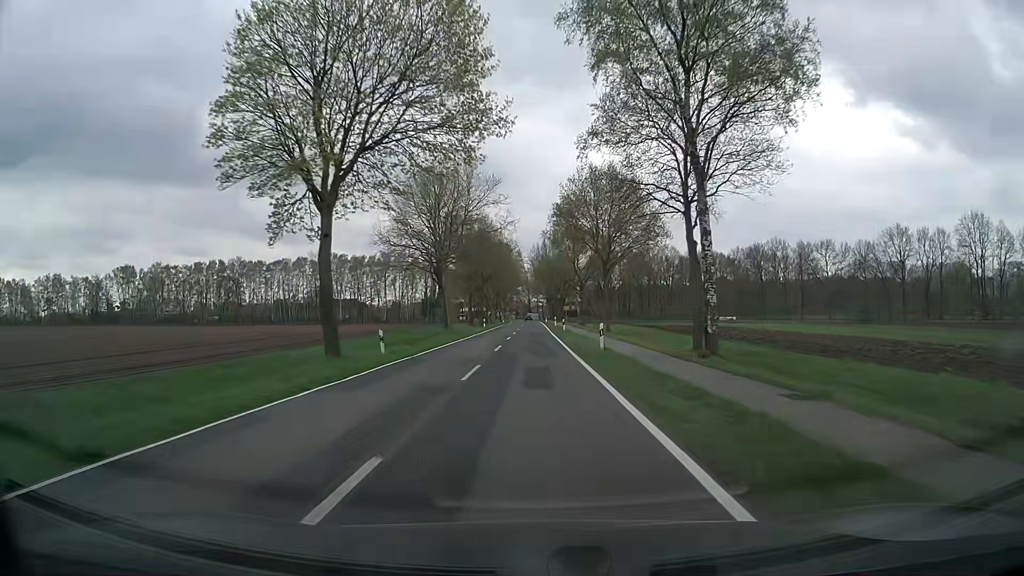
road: secondary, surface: asphalt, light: Day
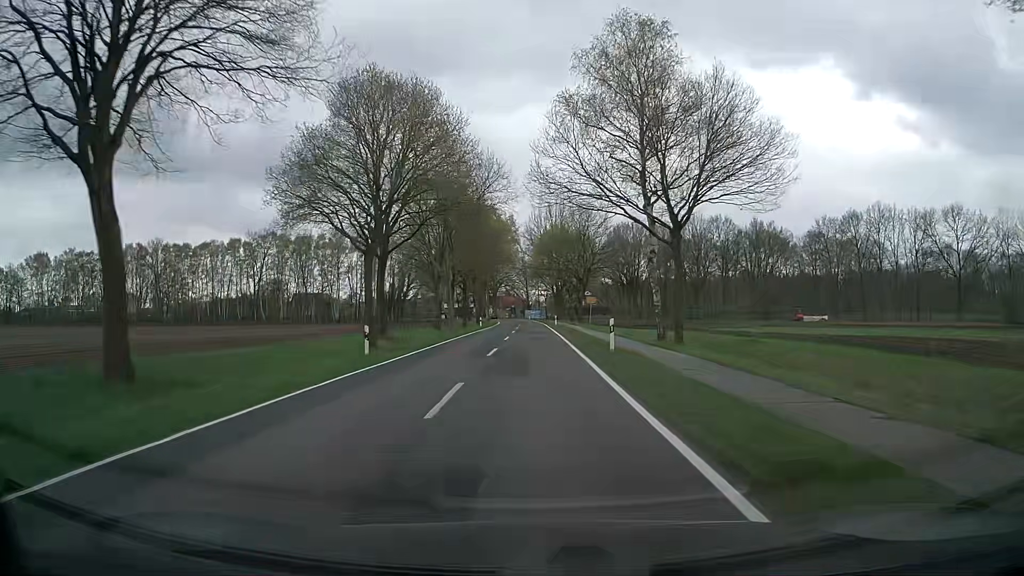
(-0.2, +53.3) m; 0°
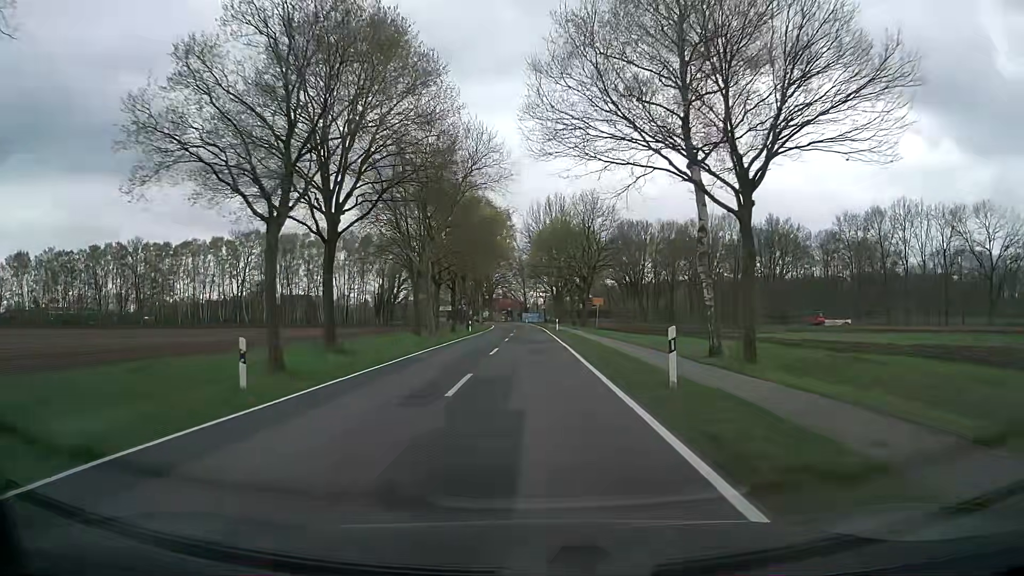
(0.0, +9.5) m; 0°
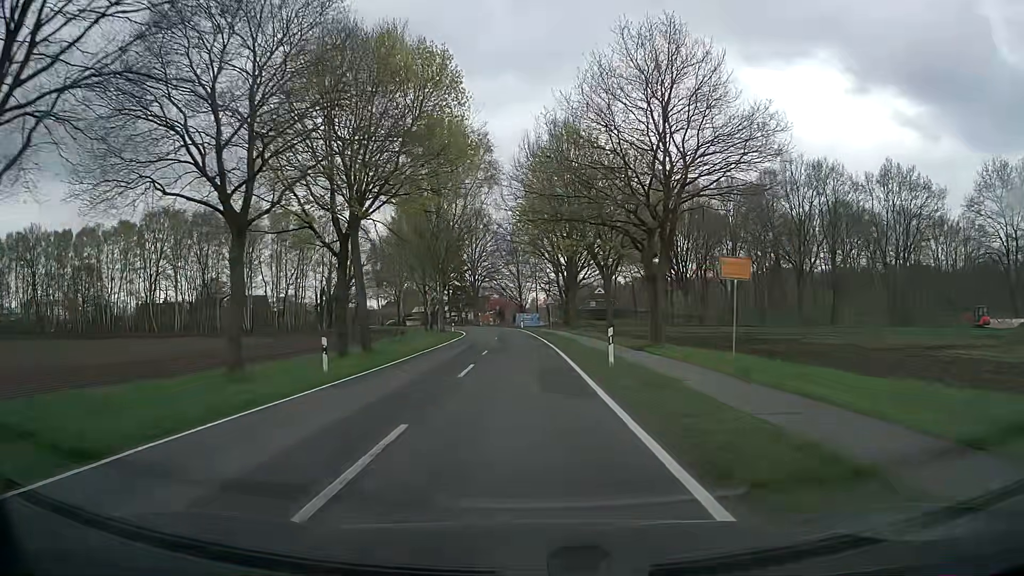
(+0.5, +42.6) m; +1°
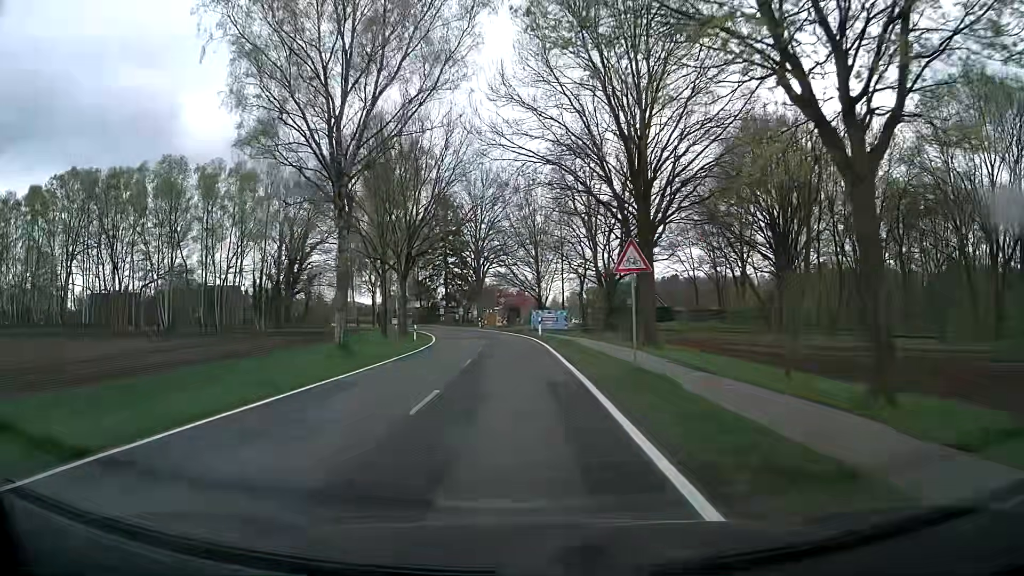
(-0.4, +34.3) m; -2°
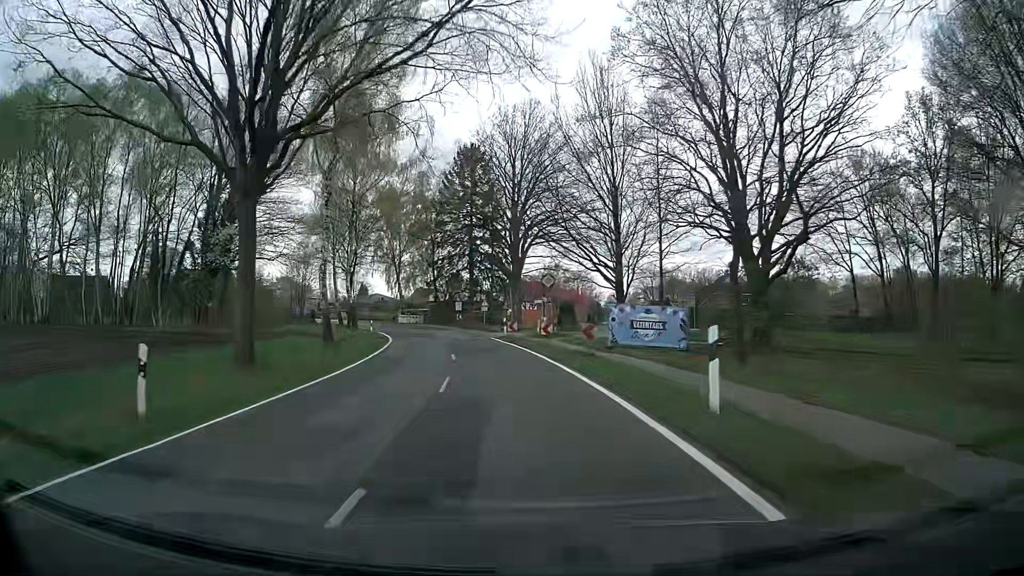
(-1.1, +33.9) m; -4°
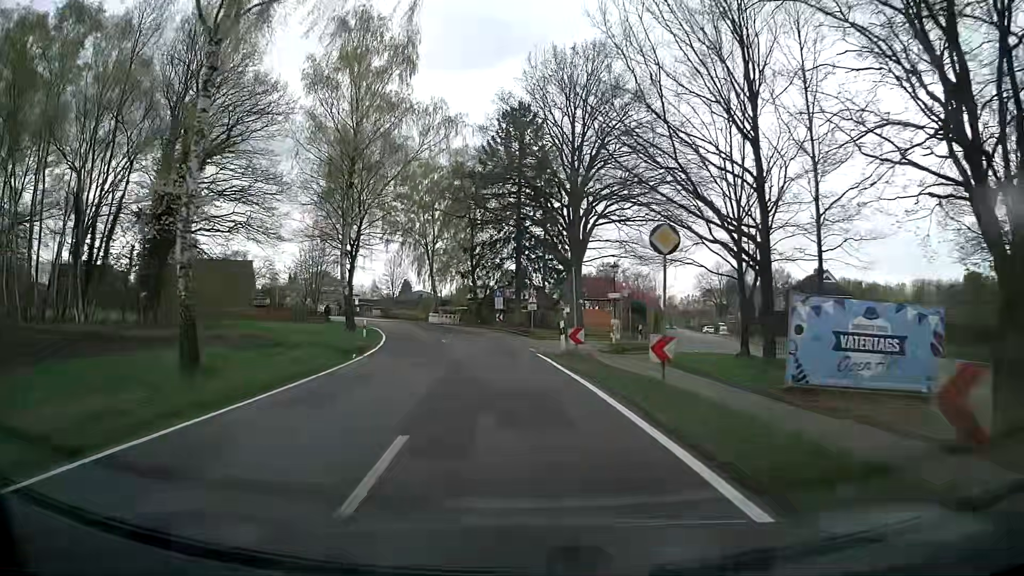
(-0.7, +16.3) m; -5°
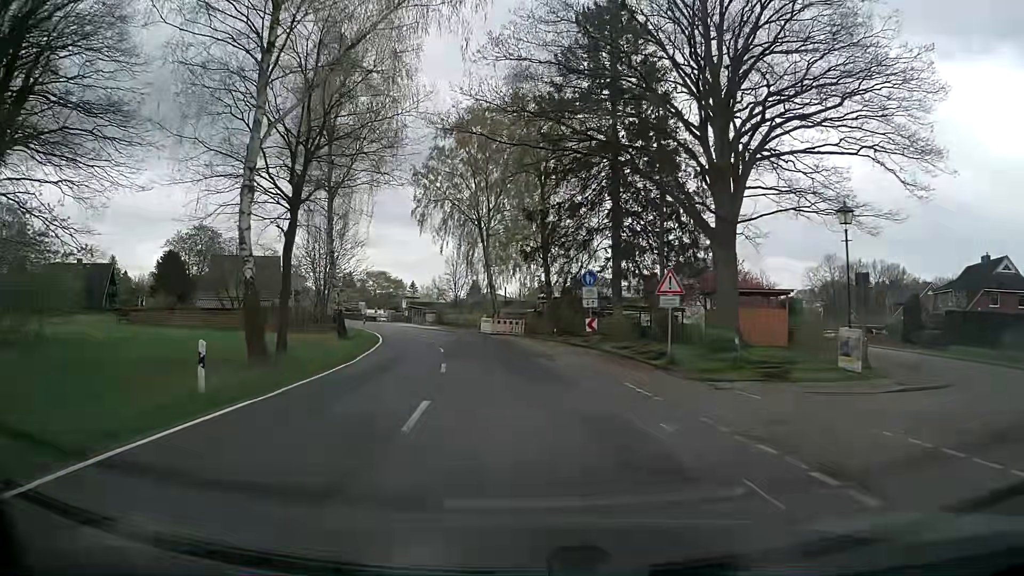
(-1.3, +23.8) m; -6°
(0, +10) (-1, +20) (-2, +30) (-4, +40) (-7, +49) (-9, +59) (-13, +68) (-16, +78) (-20, +87) (-23, +96) m
